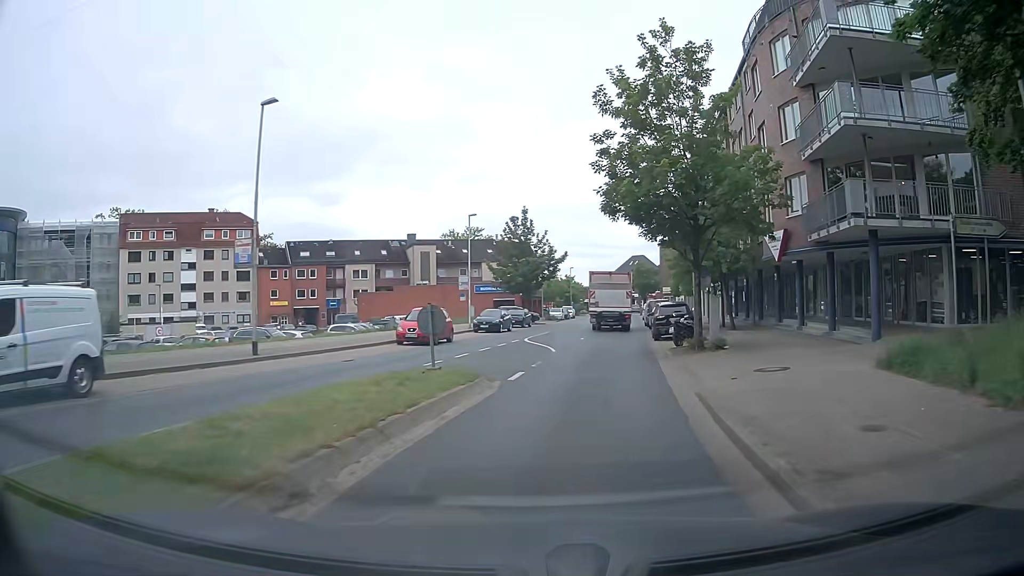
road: tertiary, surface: asphalt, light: Day
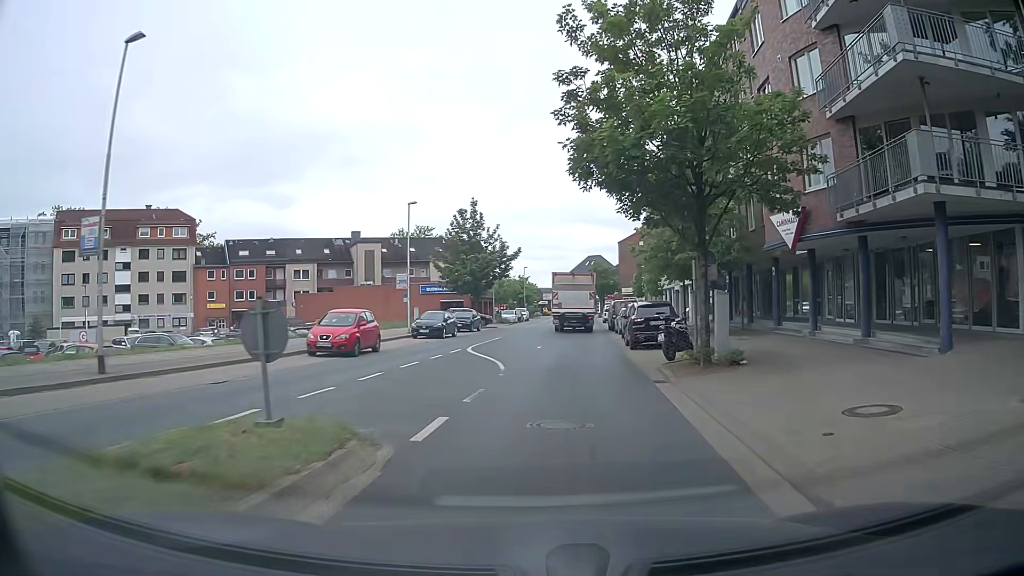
(+0.1, +6.0) m; +3°
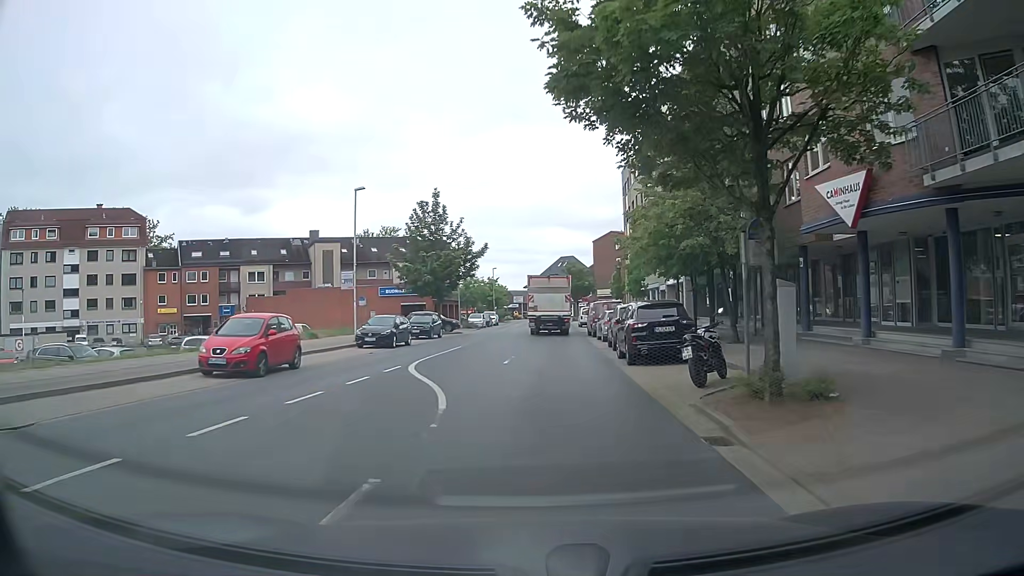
(+0.1, +6.0) m; +1°
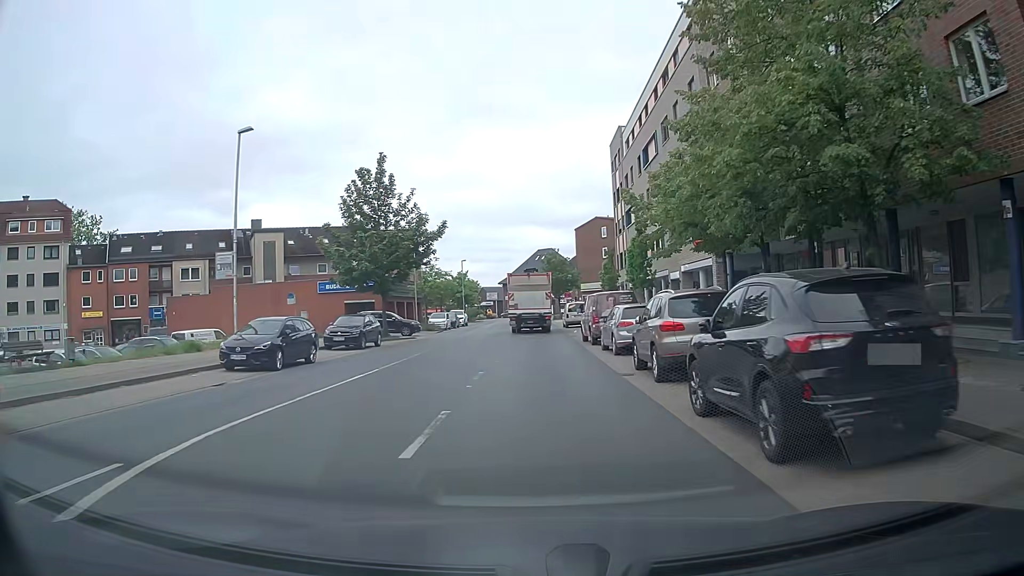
(+0.4, +12.1) m; +4°
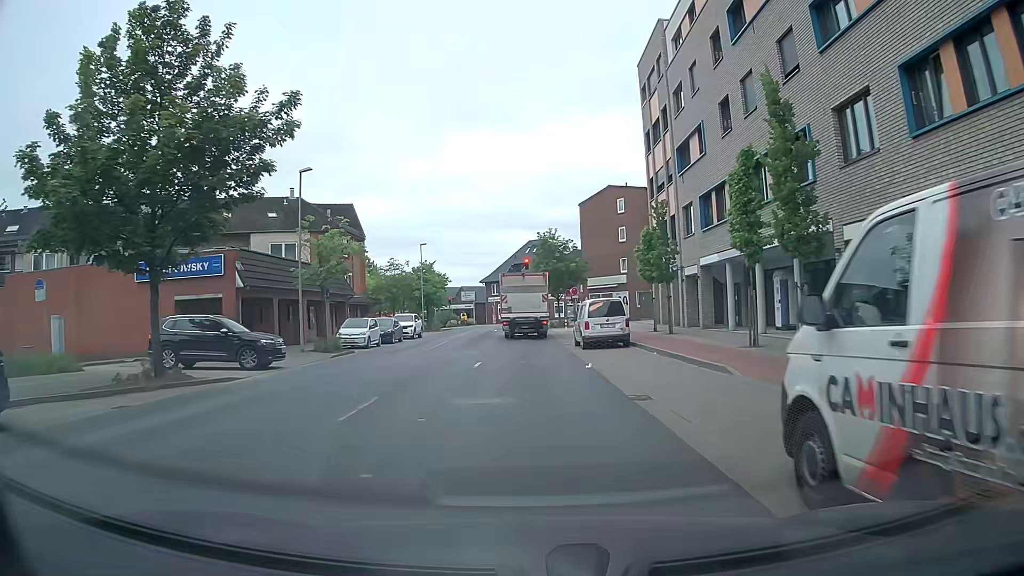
(0.0, +24.5) m; 0°
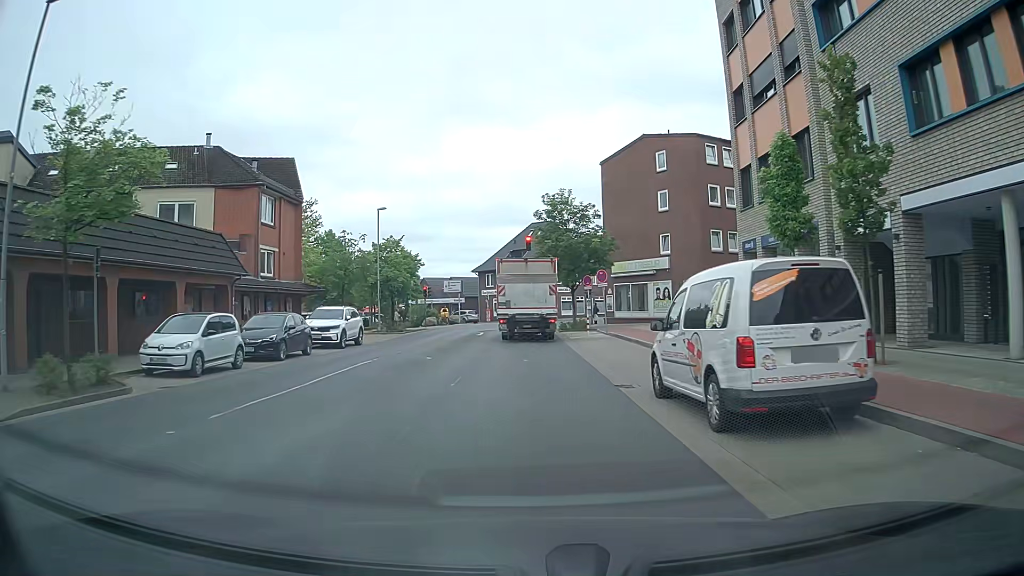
(+0.1, +17.8) m; 0°
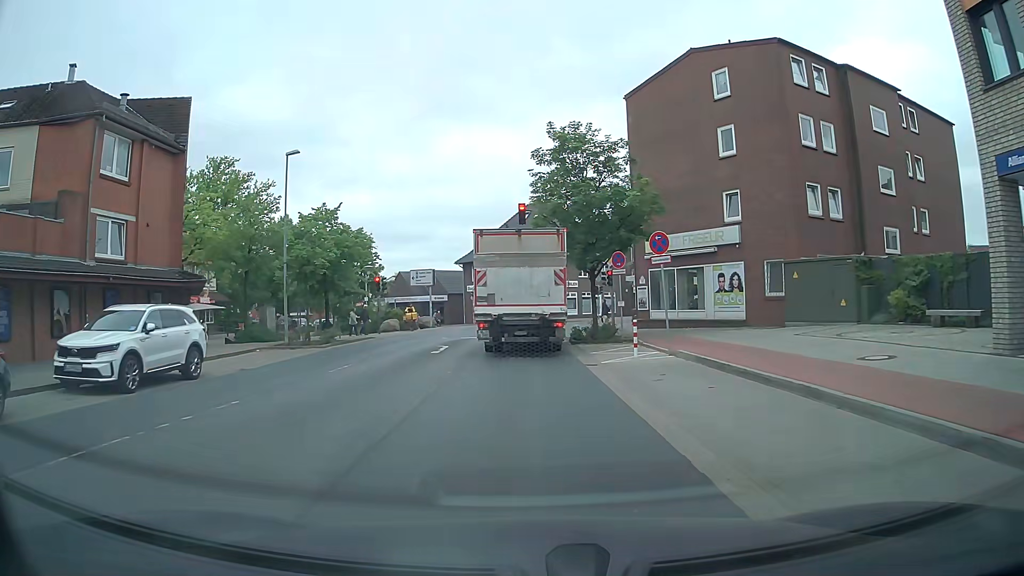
(0.0, +15.2) m; 0°
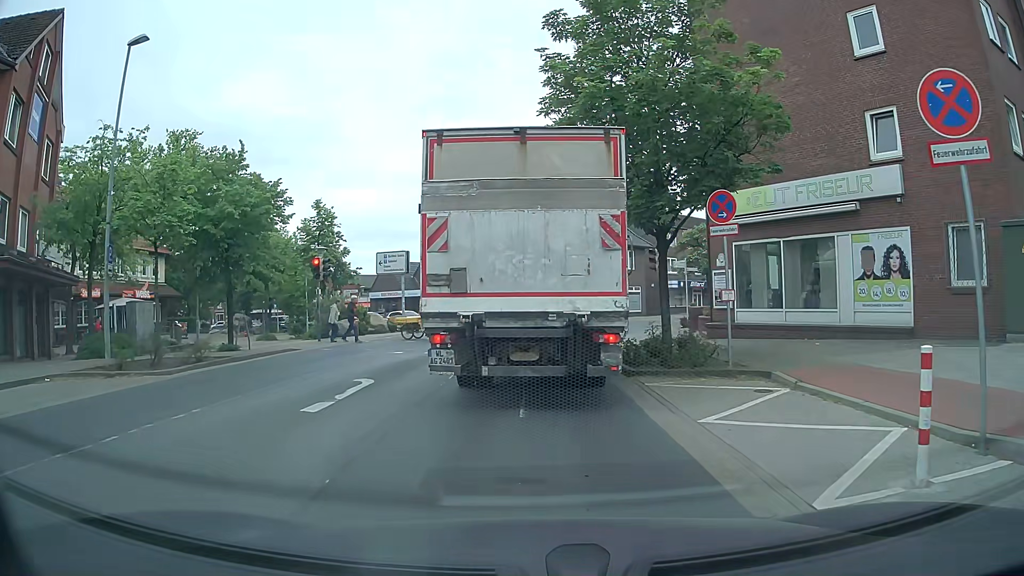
(-0.1, +12.0) m; -2°
(0, +10) (+1, +20) (+3, +30) (+7, +39) (+13, +47) (+20, +54) (+27, +61) (+35, +68) (+42, +75) (+48, +82) m
